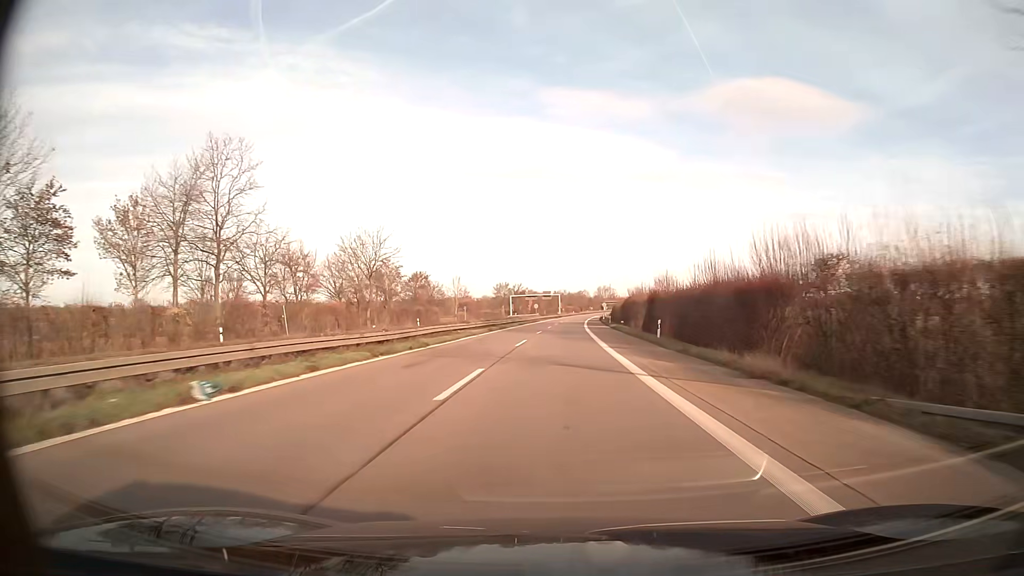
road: trunk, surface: asphalt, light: Day
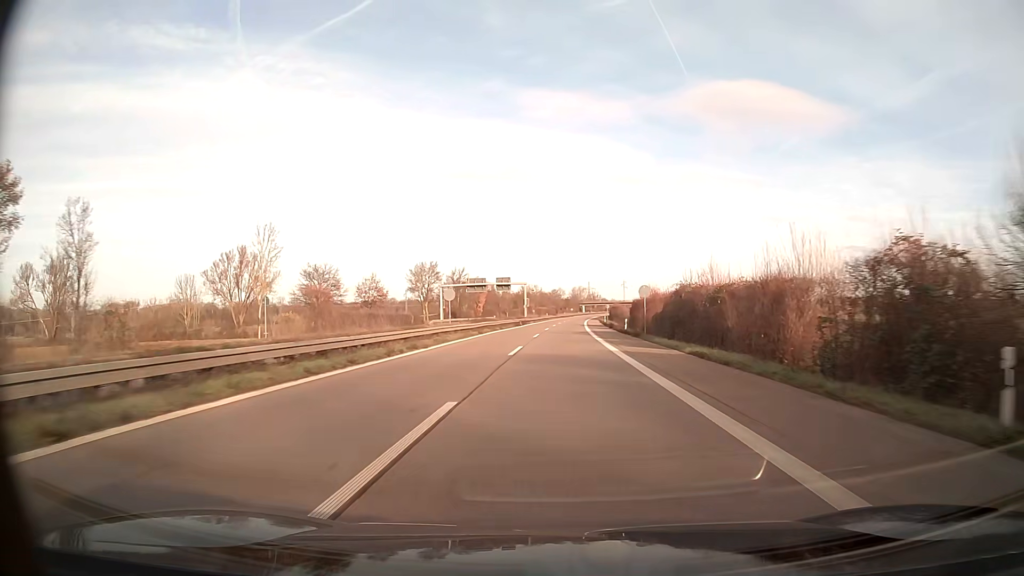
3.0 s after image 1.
(+1.6, +78.4) m; +2°
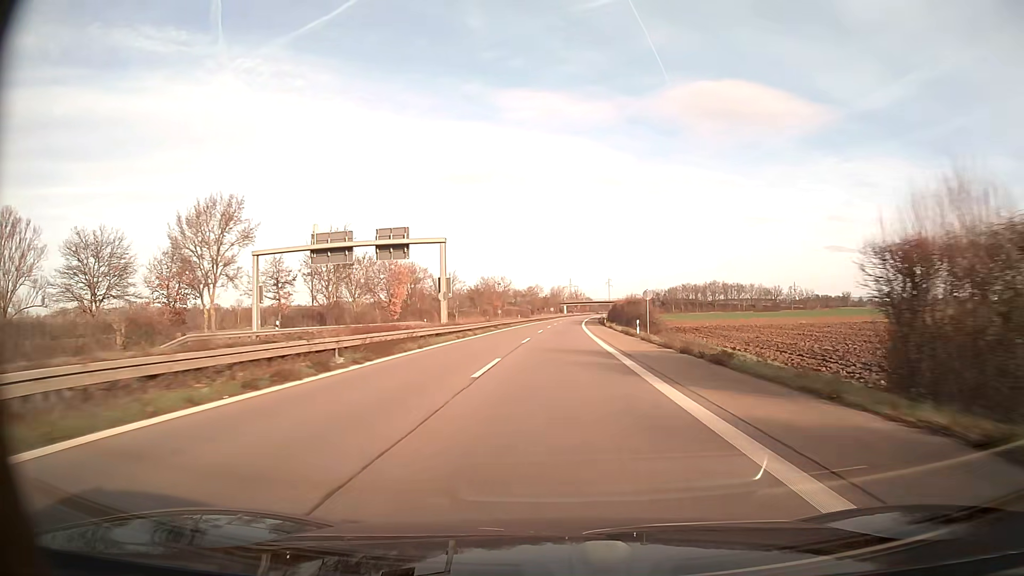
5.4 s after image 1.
(+1.0, +62.5) m; +2°
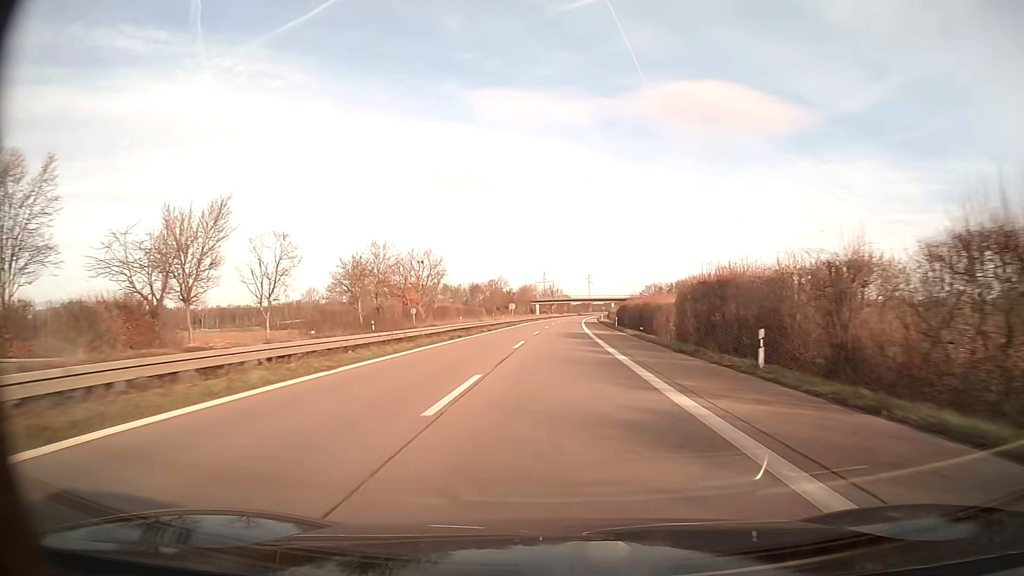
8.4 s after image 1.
(+1.4, +78.1) m; +2°
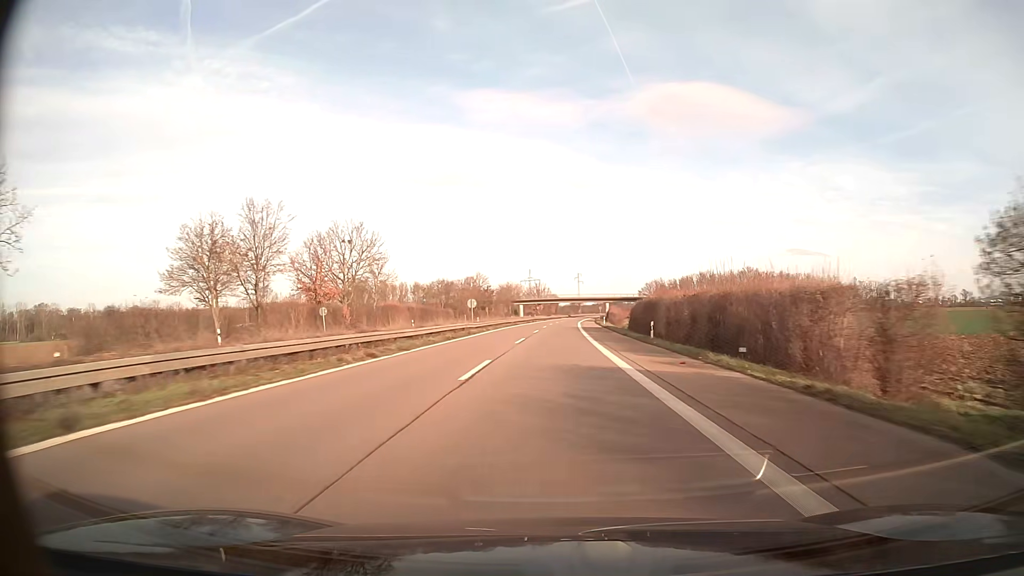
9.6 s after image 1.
(+0.3, +31.2) m; +1°
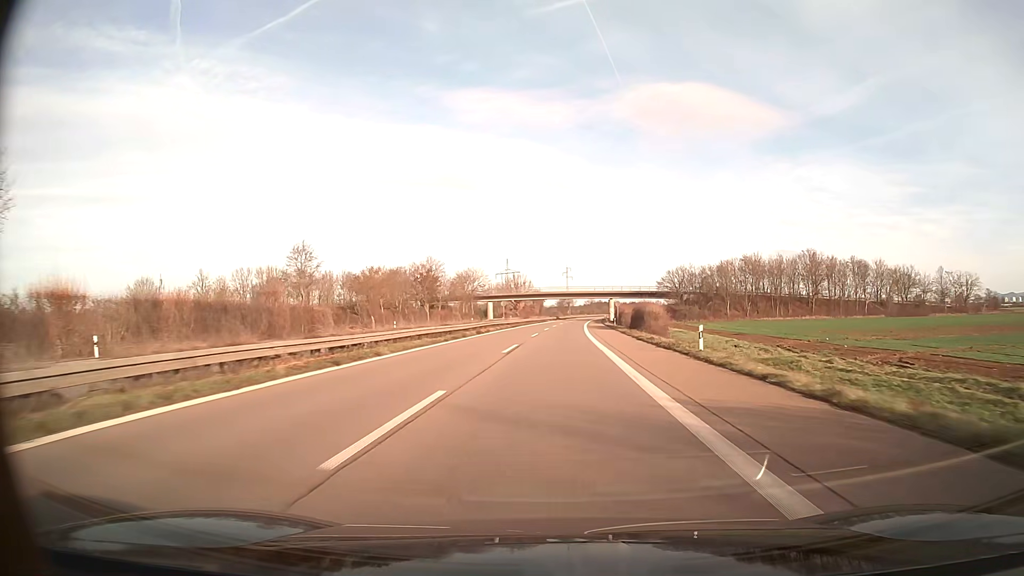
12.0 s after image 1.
(+0.7, +62.5) m; +1°
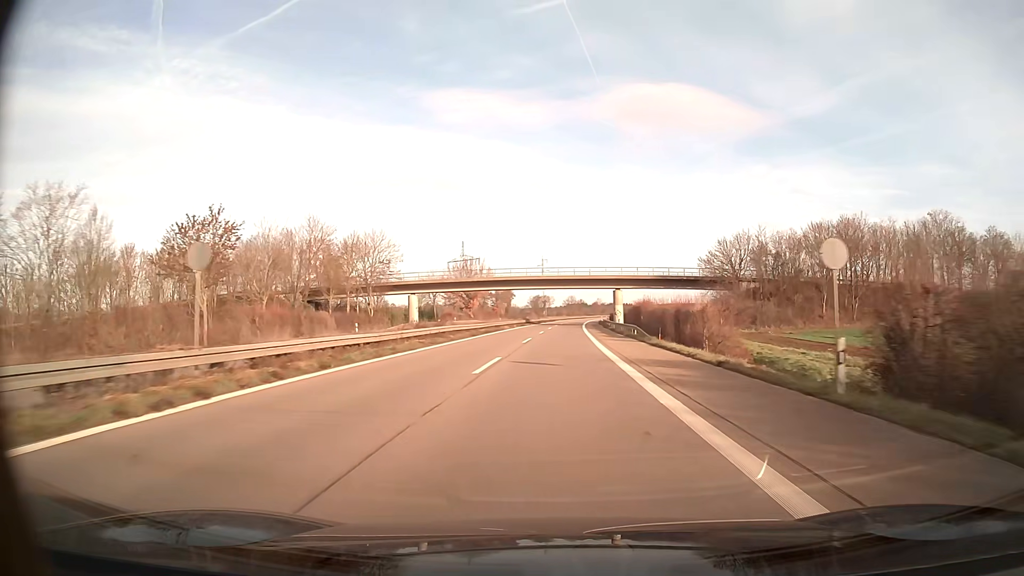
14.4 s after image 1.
(+1.1, +62.5) m; +2°
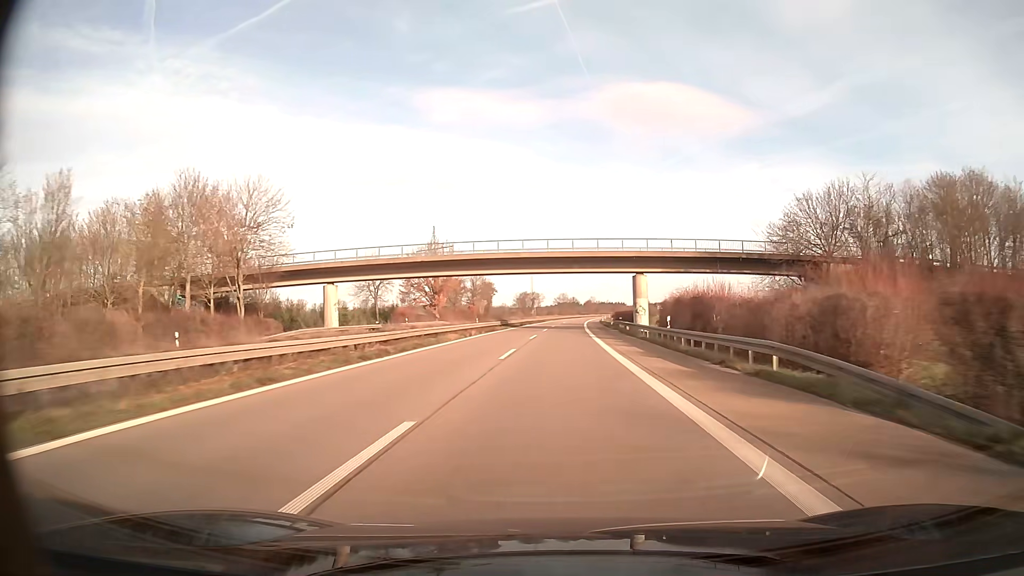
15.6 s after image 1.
(+0.2, +31.3) m; +1°
